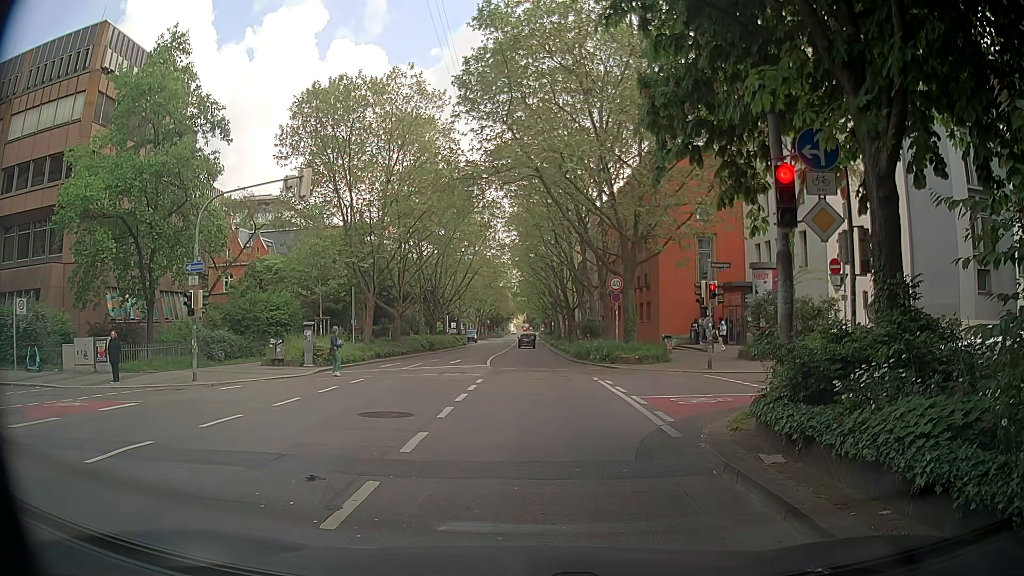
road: secondary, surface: asphalt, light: Day
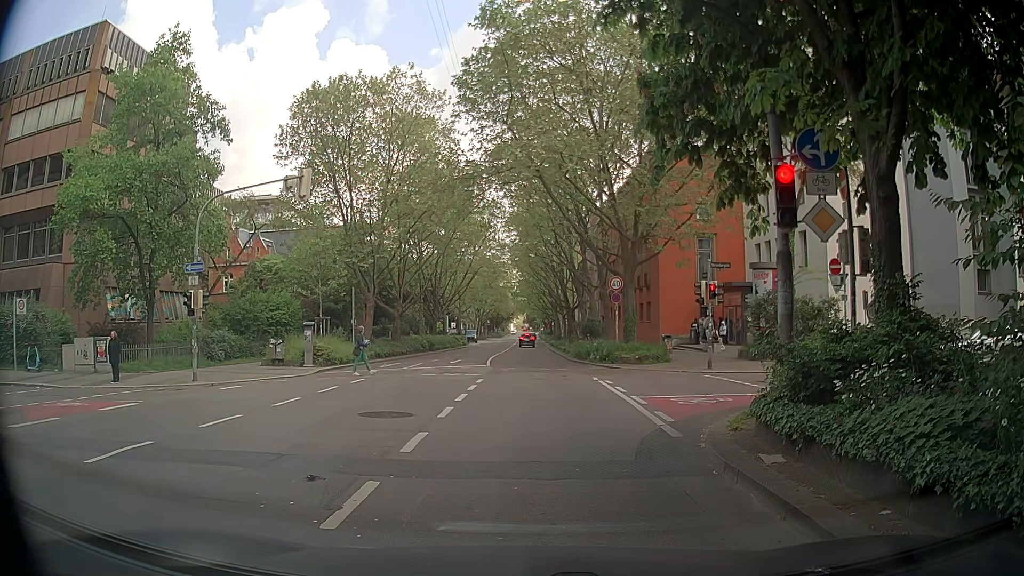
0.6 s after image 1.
(0.0, 0.0) m; 0°
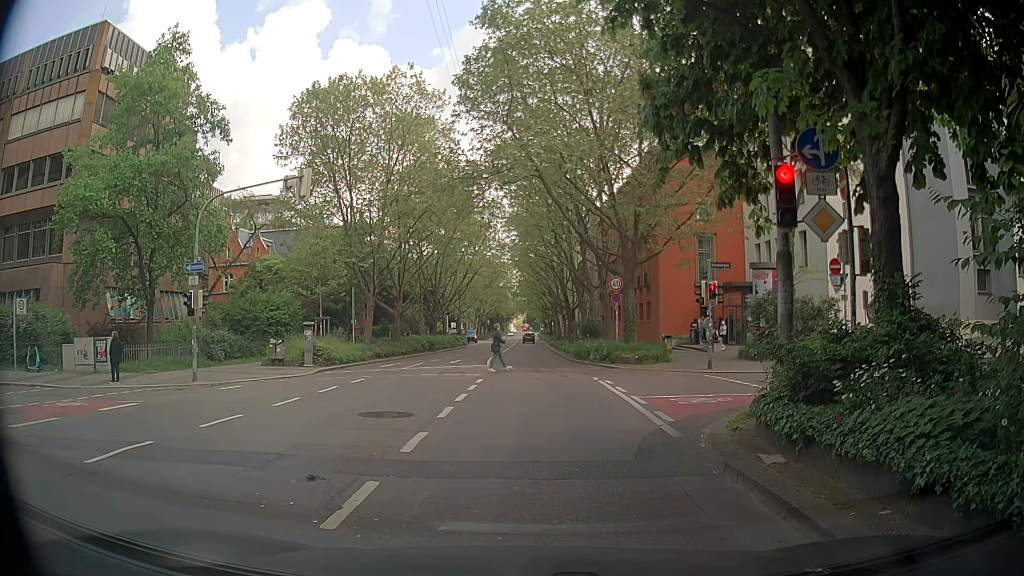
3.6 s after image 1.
(0.0, 0.0) m; 0°
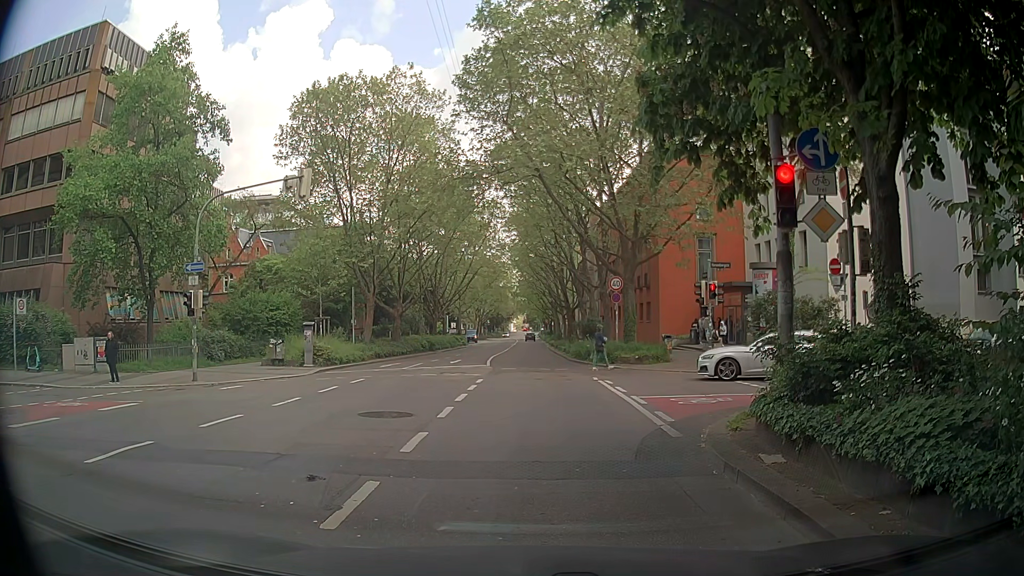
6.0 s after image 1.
(0.0, 0.0) m; 0°
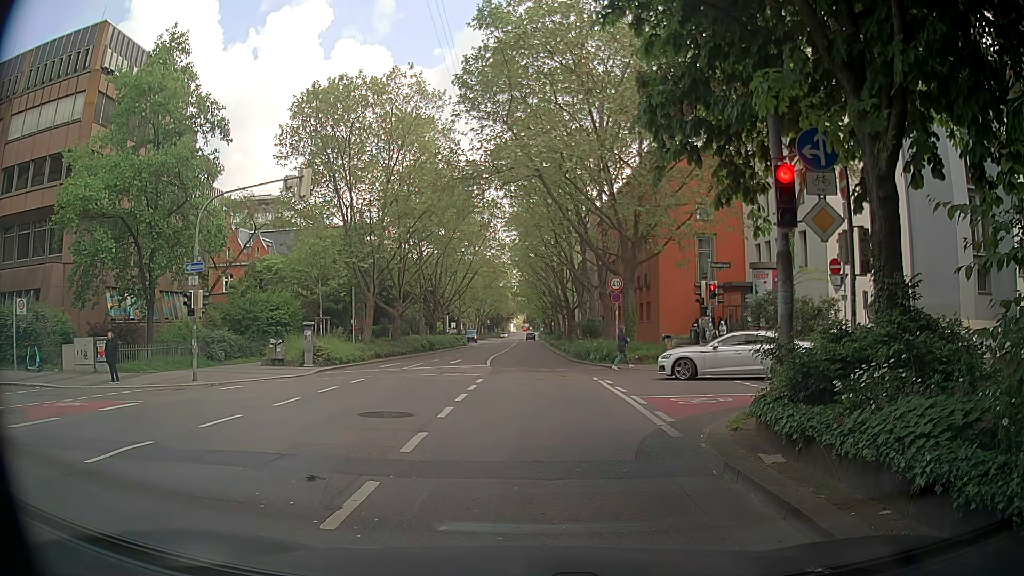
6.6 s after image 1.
(0.0, 0.0) m; 0°
(0, +10) (0, +20) (0, +30) (0, +40) (0, +50) (-1, +60) (-1, +70) (-1, +80) (-1, +90) (-1, +100) m
